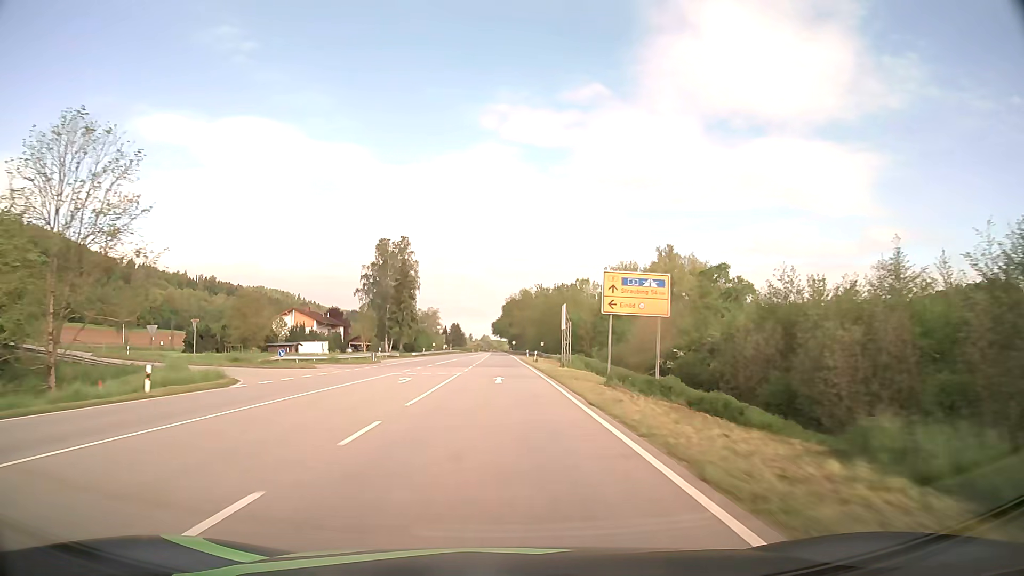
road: primary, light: Day
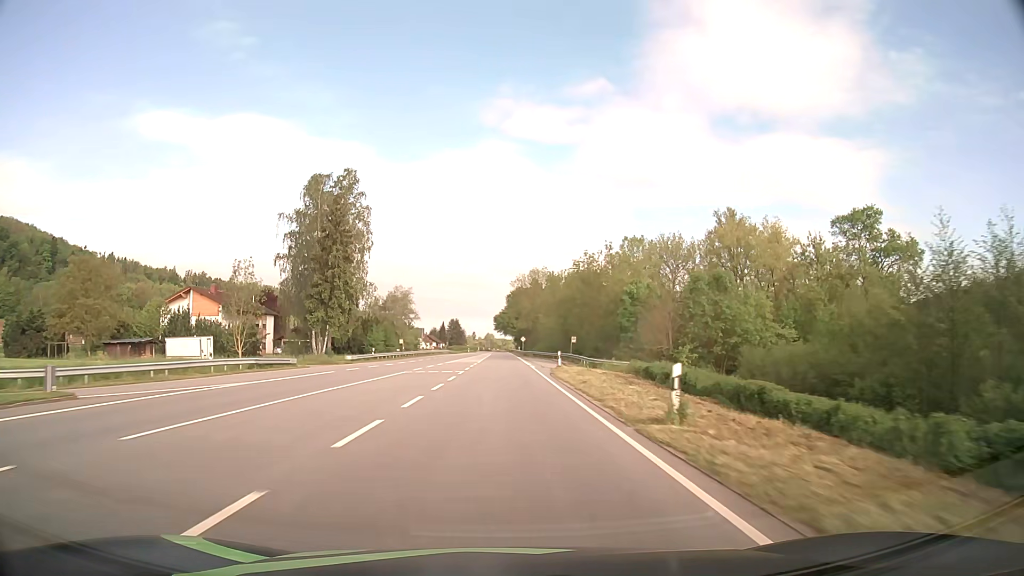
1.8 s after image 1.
(-0.1, +47.9) m; -1°
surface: asphalt
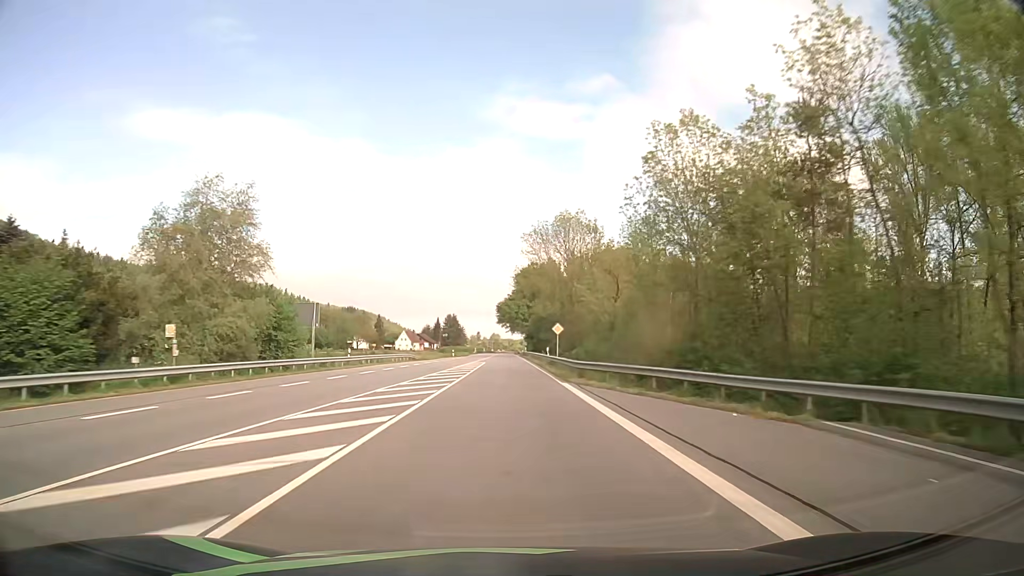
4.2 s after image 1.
(-0.1, +63.9) m; 0°
(0, +10) (0, +20) (0, +30) (0, +40) (0, +50) (0, +60) (-1, +70) (-1, +80) (-1, +90) (-1, +100) m
